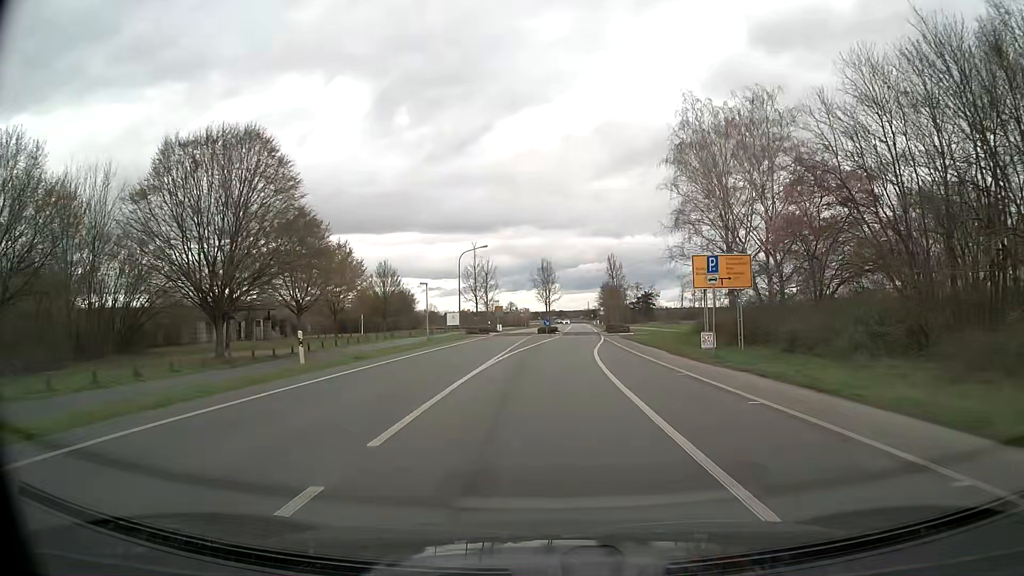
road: tertiary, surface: asphalt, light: Day
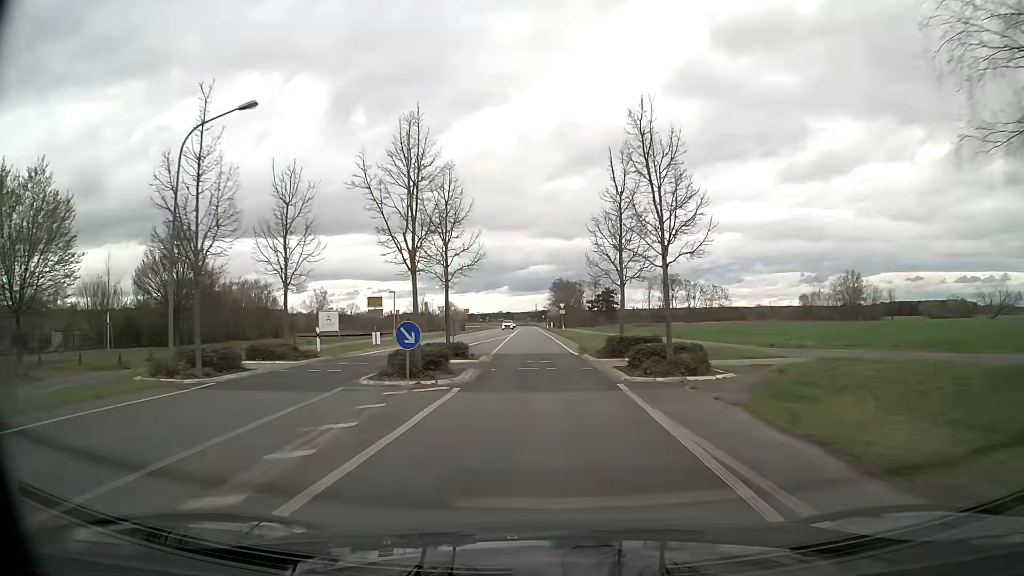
(+1.9, +40.7) m; +4°
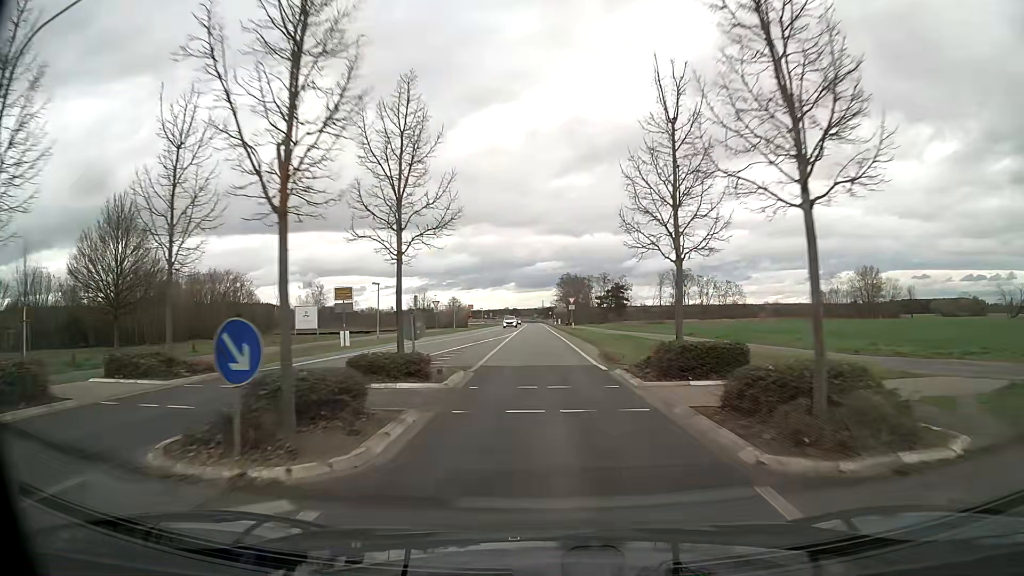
(-0.1, +8.6) m; -1°
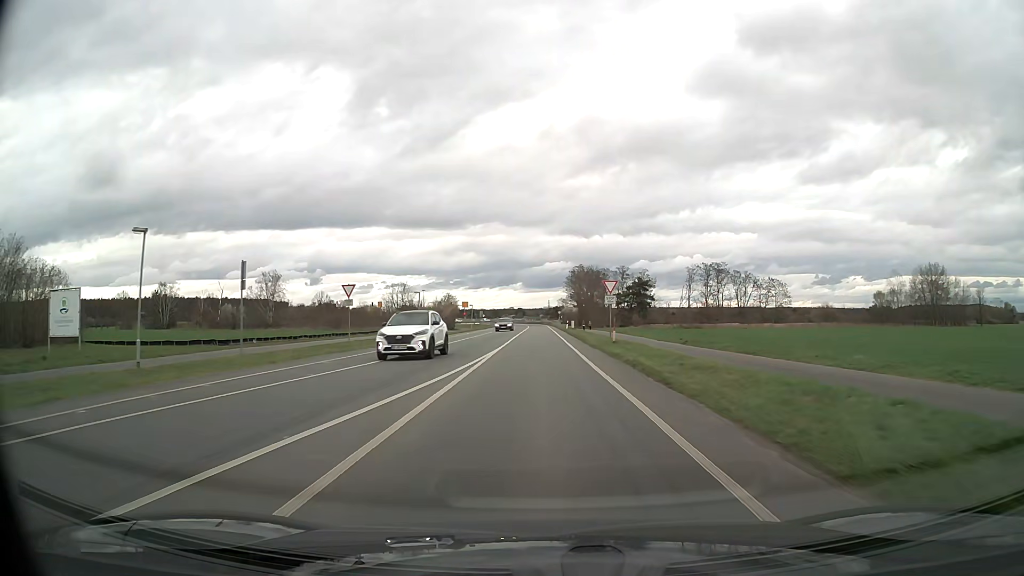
(-0.2, +34.2) m; -1°
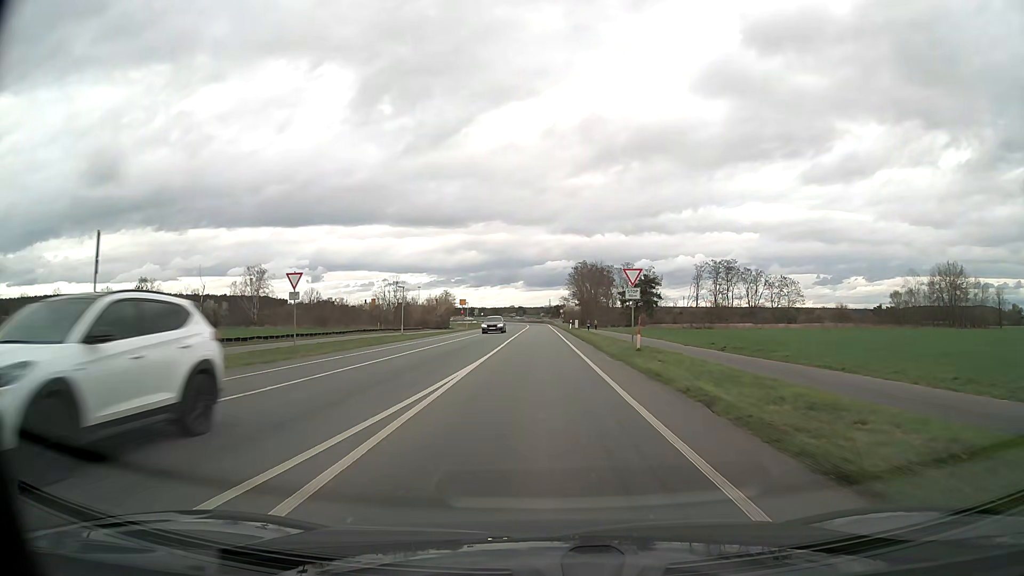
(0.0, +8.5) m; 0°
